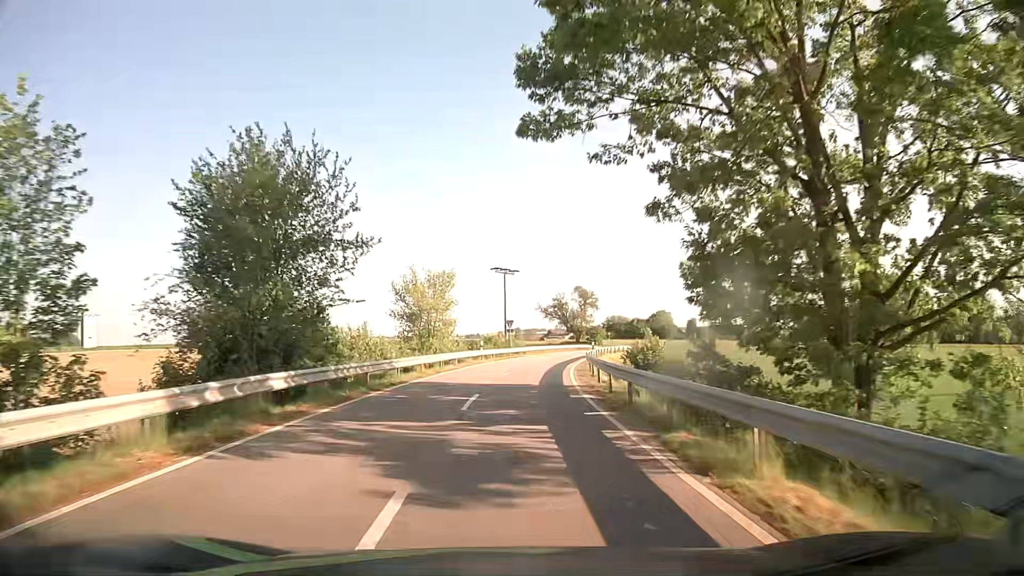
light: Day
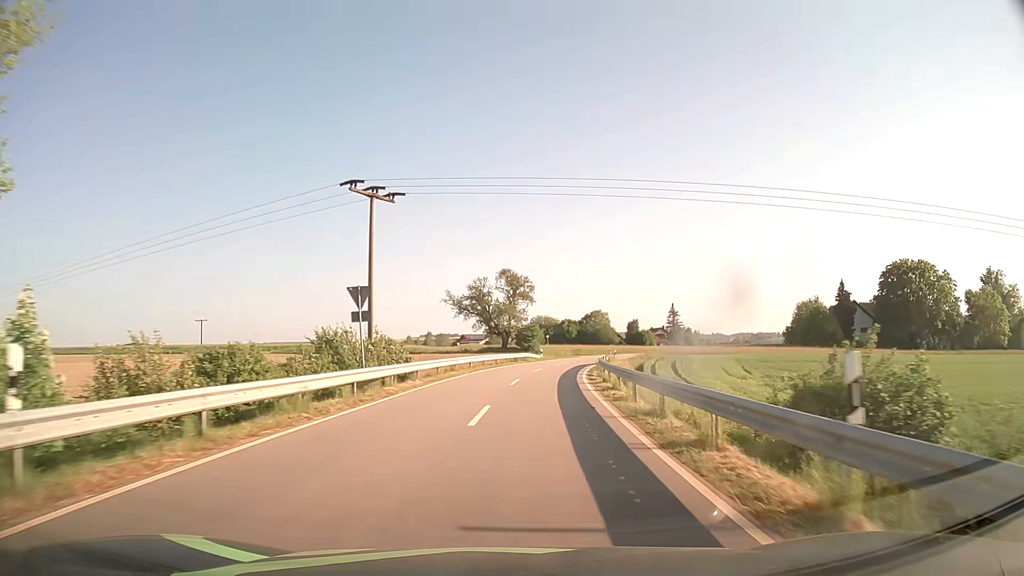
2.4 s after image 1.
(+1.8, +38.3) m; +7°
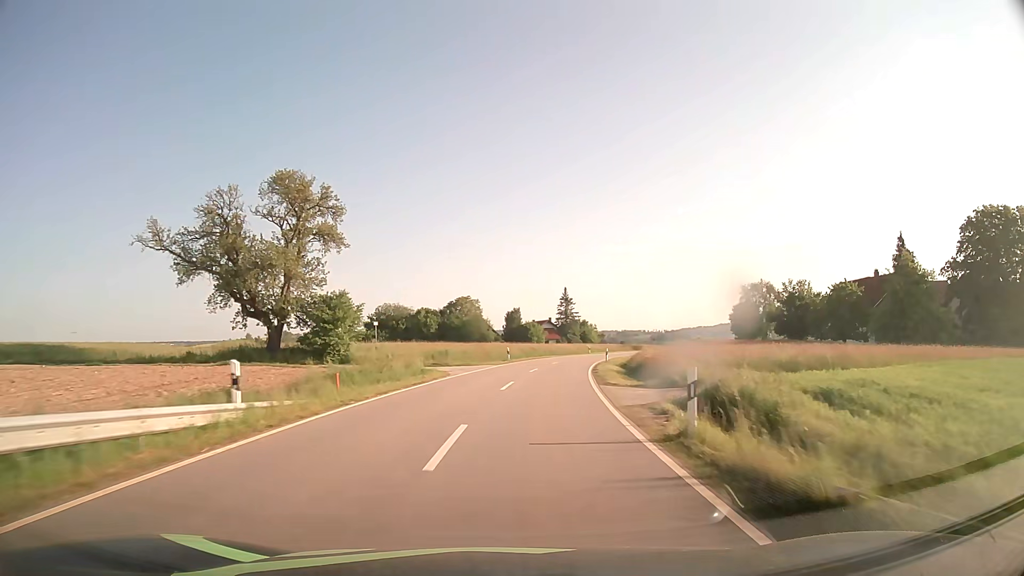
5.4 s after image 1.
(+5.0, +52.9) m; +11°
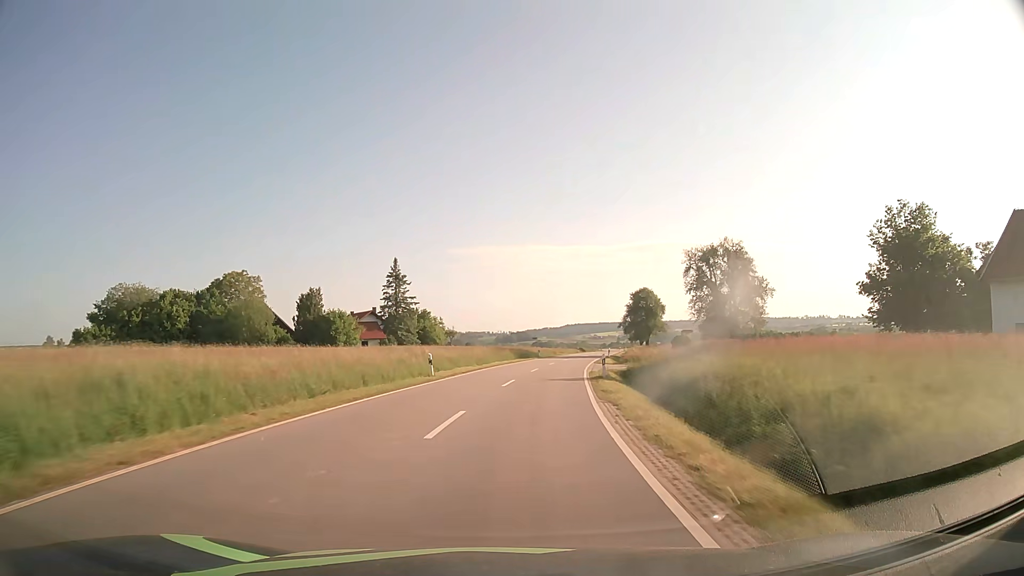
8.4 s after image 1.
(+7.1, +58.0) m; +14°
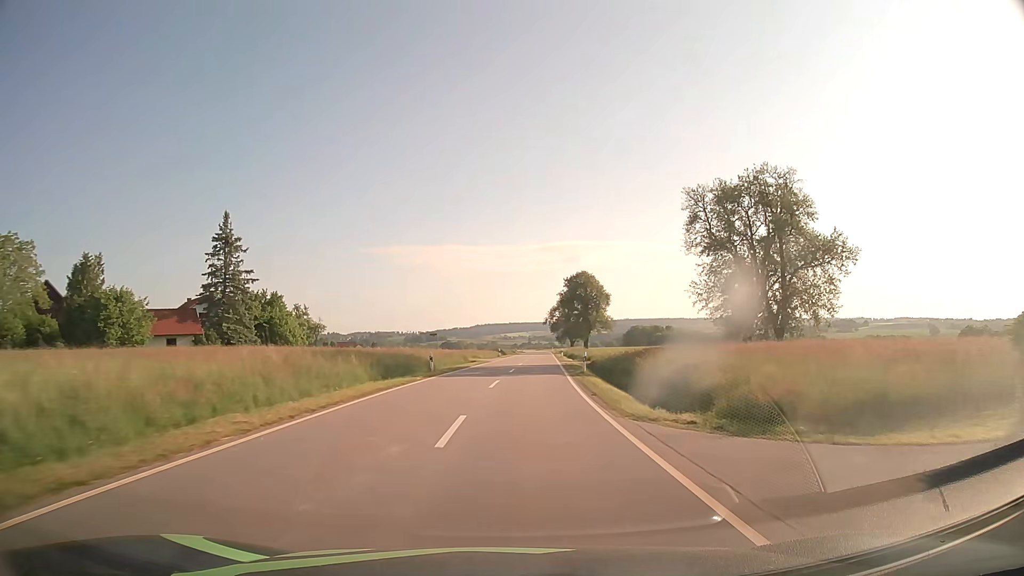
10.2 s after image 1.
(+2.4, +37.2) m; +7°
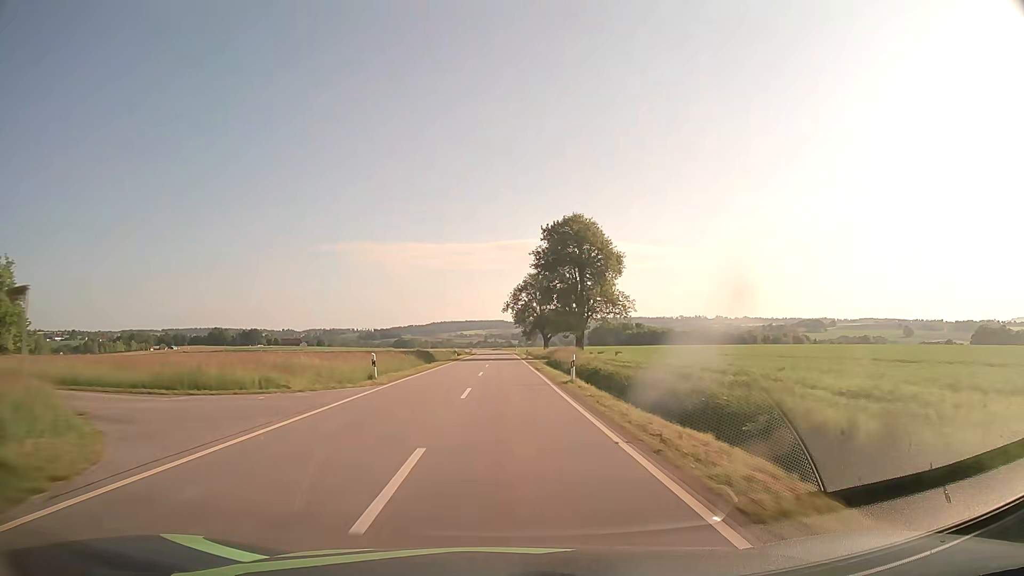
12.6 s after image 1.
(+2.5, +52.9) m; +4°
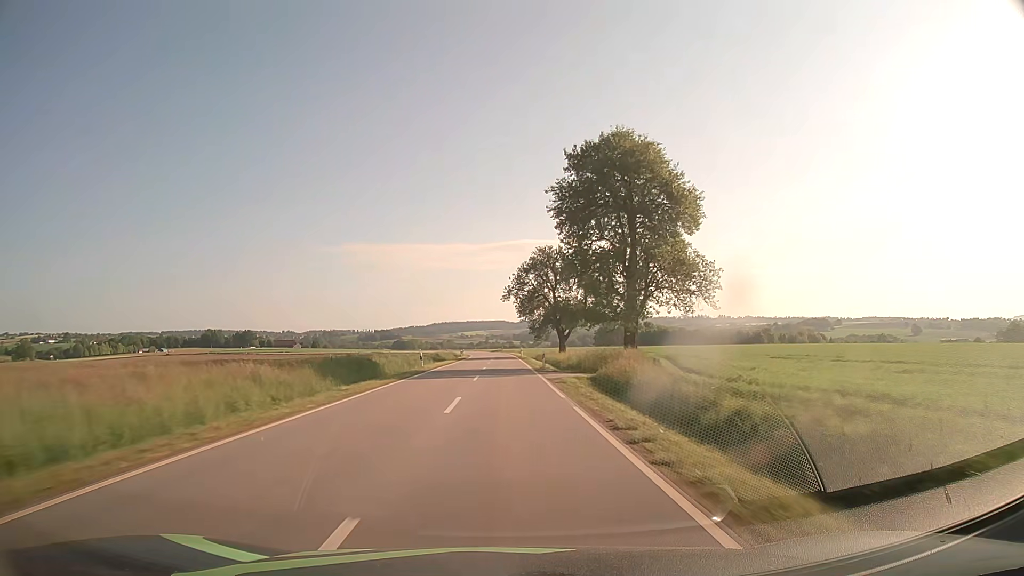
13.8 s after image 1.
(0.0, +28.1) m; 0°
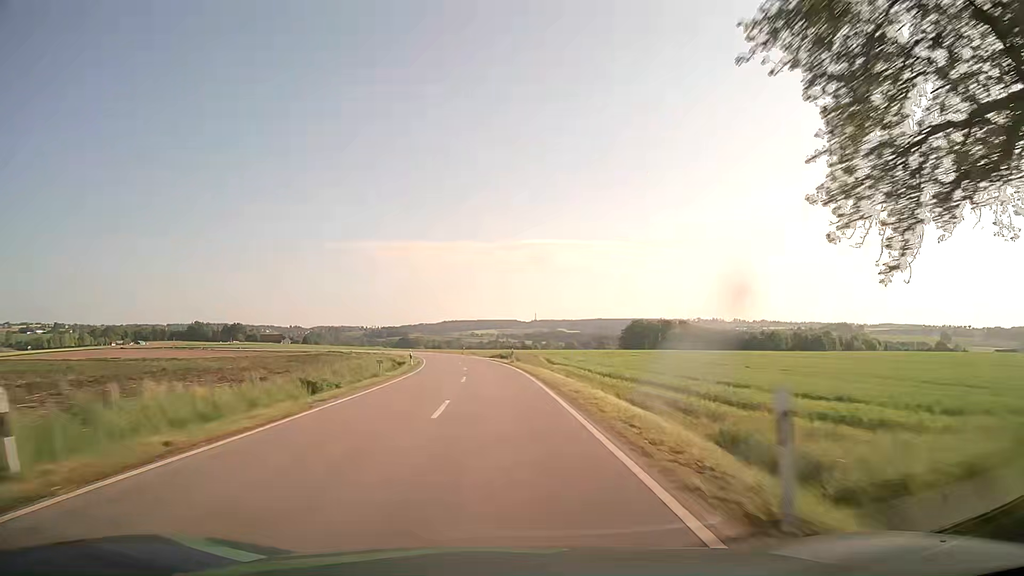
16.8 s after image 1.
(-0.3, +74.3) m; -1°
(0, +10) (0, +20) (-1, +30) (-1, +40) (-2, +50) (-3, +60) (-4, +70) (-6, +80) (-8, +90) (-10, +99) m
